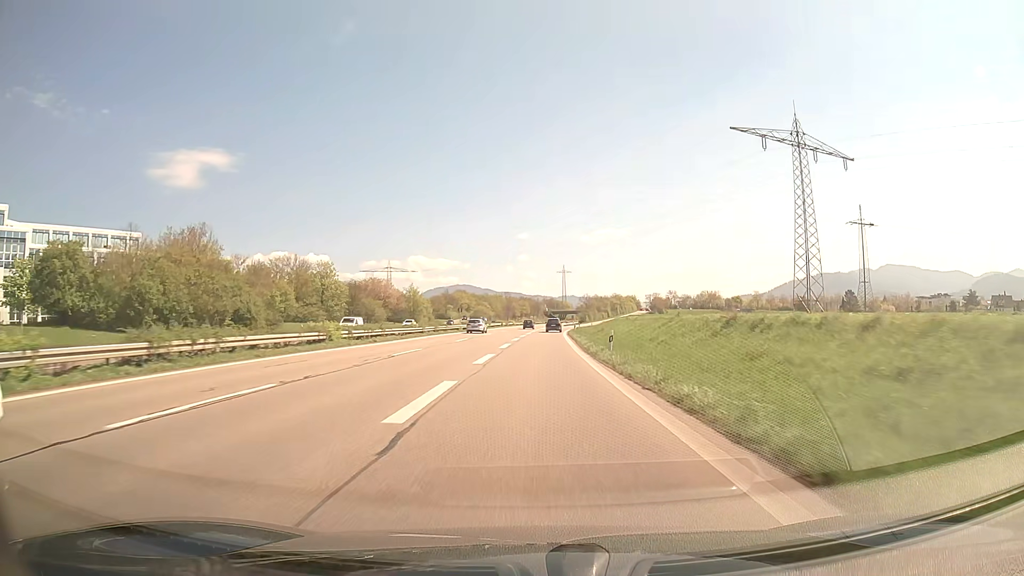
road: trunk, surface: asphalt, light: Day
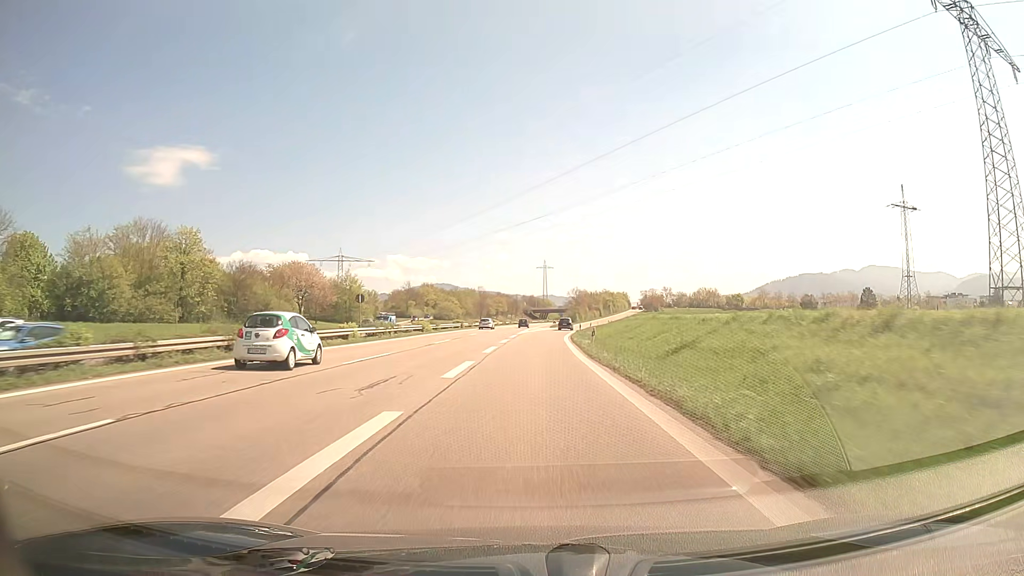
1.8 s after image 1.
(+0.7, +41.6) m; +2°
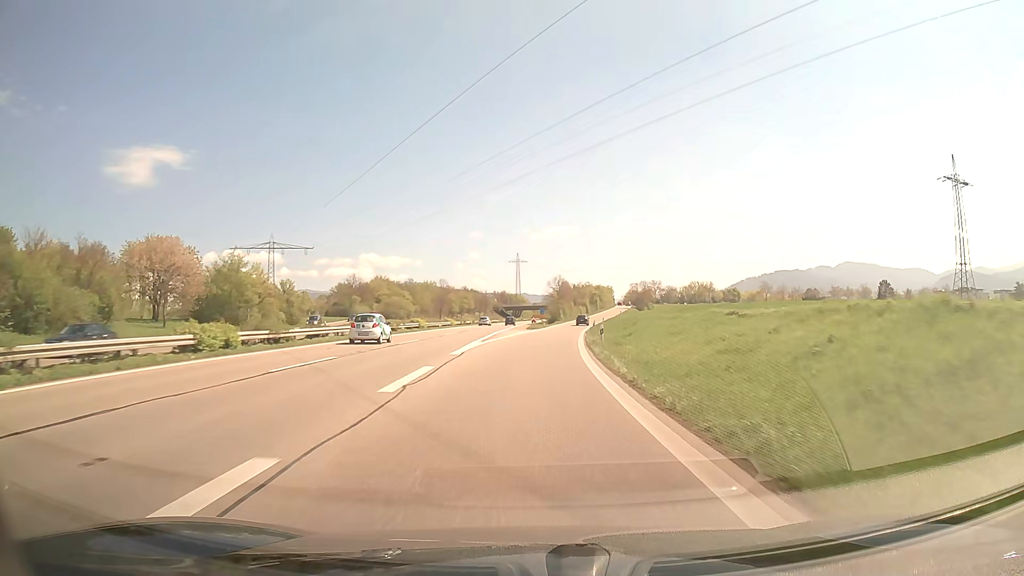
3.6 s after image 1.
(+0.7, +39.6) m; +3°
(0, +10) (0, +20) (+1, +30) (+1, +40) (+2, +50) (+3, +60) (+3, +70) (+4, +80) (+6, +90) (+7, +100) m
